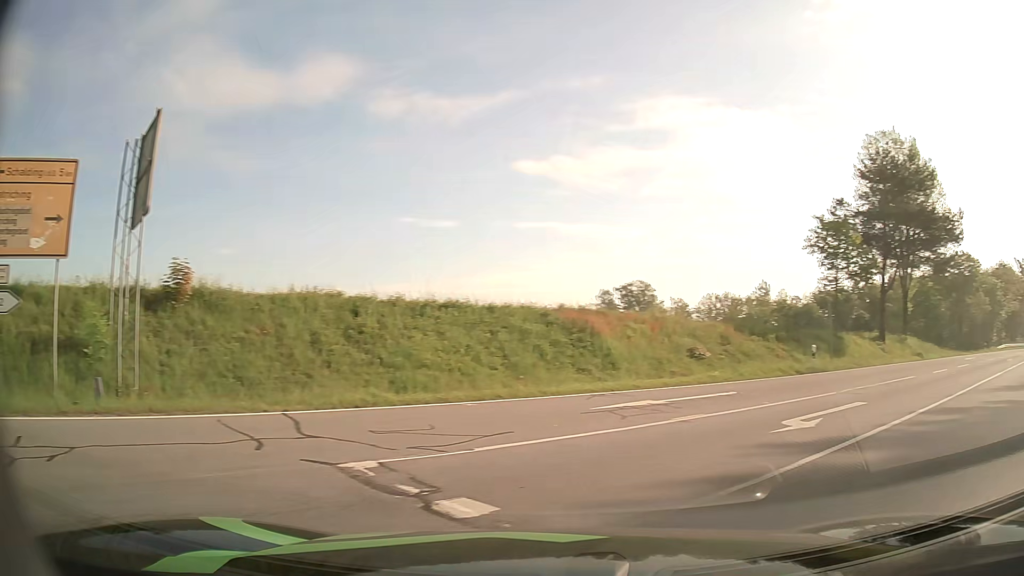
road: tertiary_link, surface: asphalt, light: Day
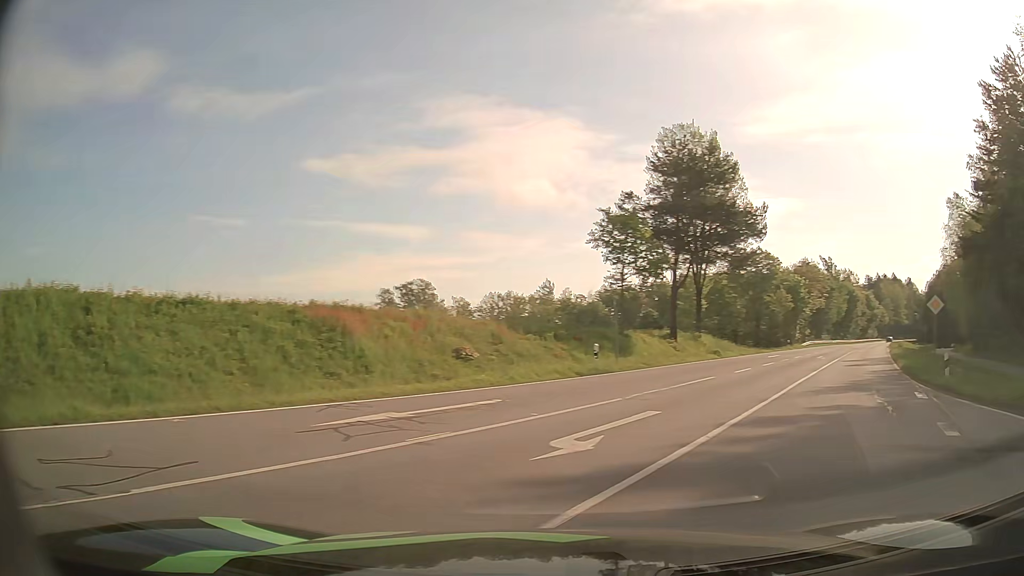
(+0.5, +2.4) m; +19°
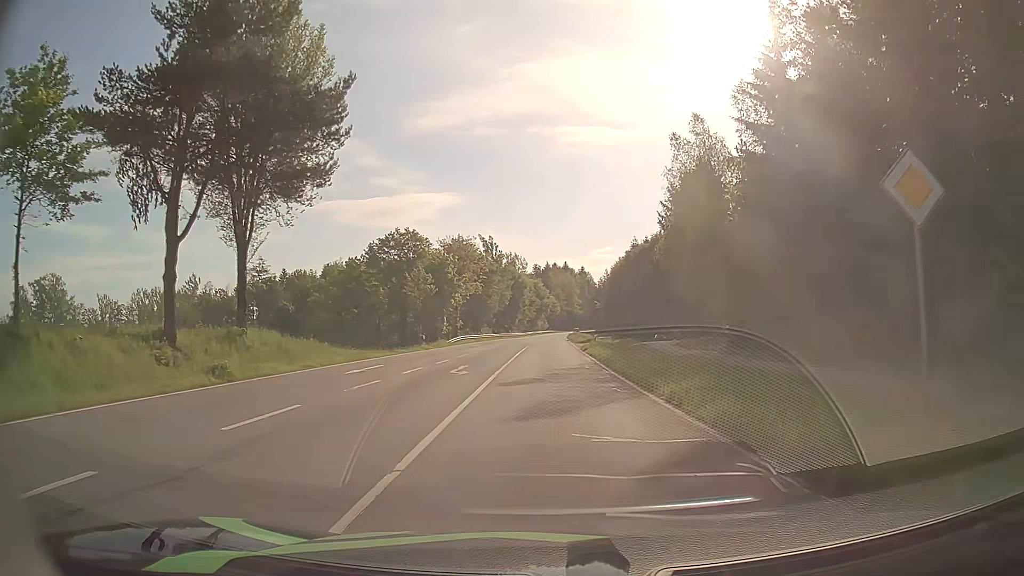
(+9.2, +21.0) m; +30°
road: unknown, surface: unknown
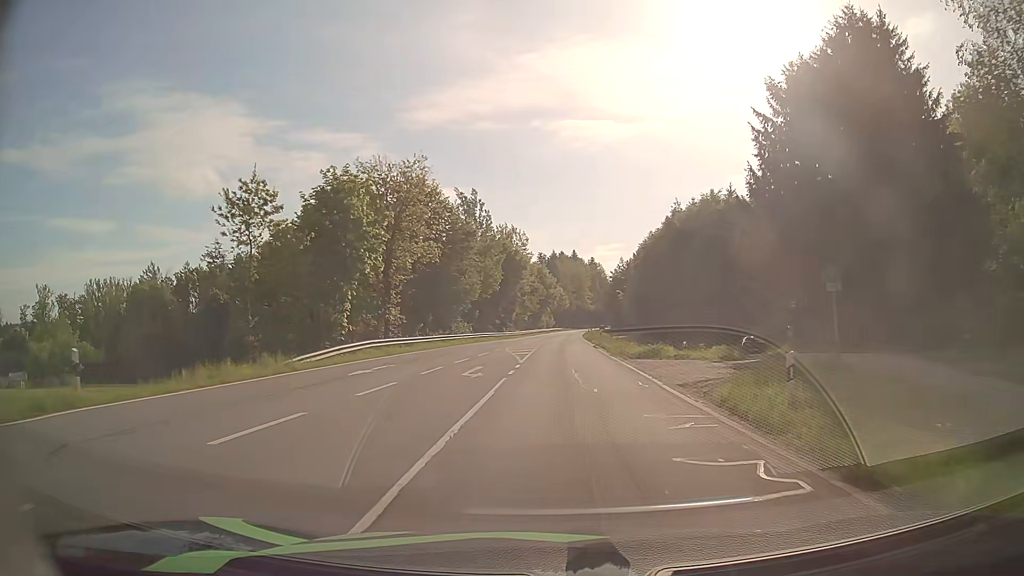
(-0.5, +38.1) m; -1°
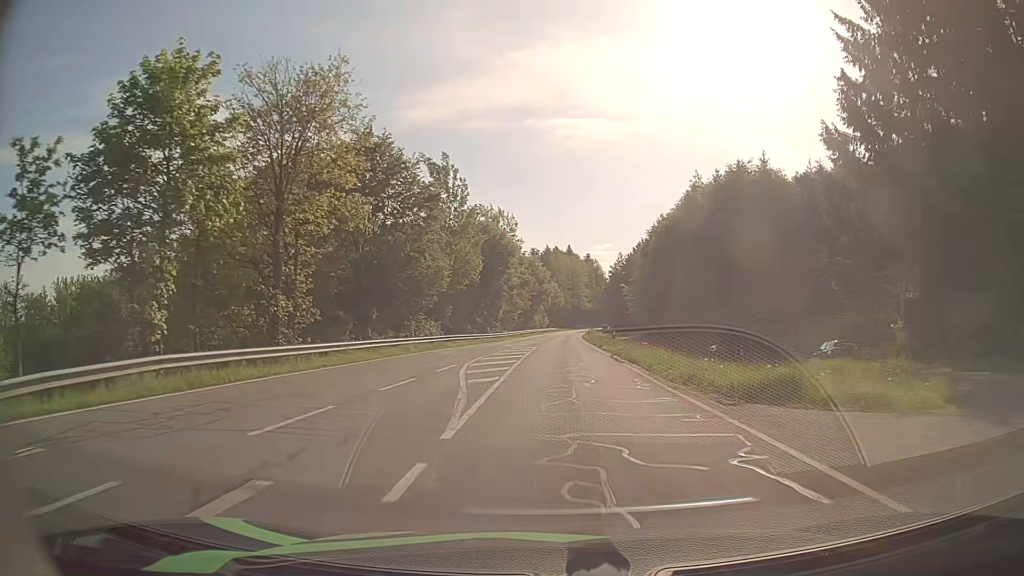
(+0.1, +17.3) m; 0°
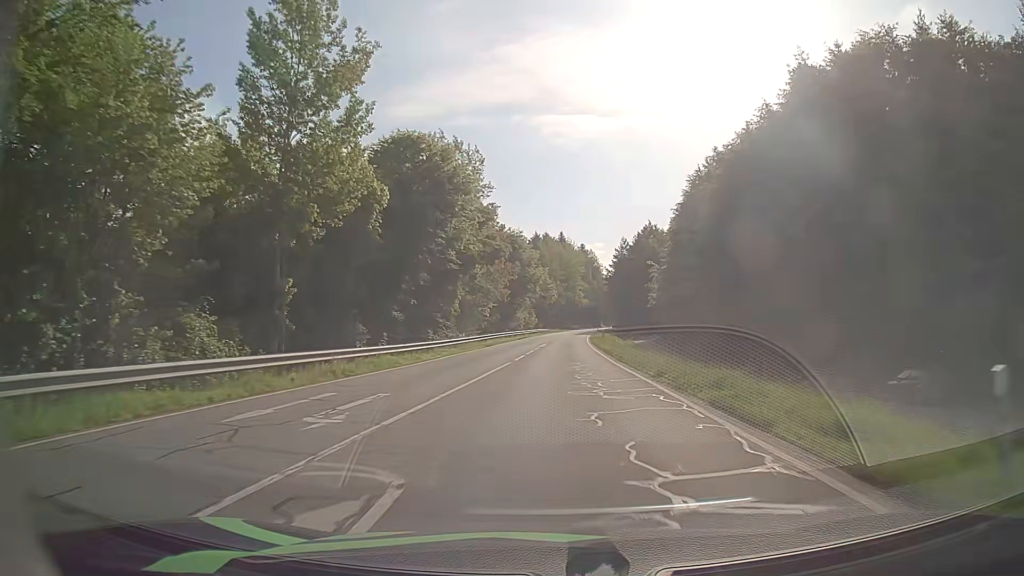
(+0.3, +37.8) m; +1°
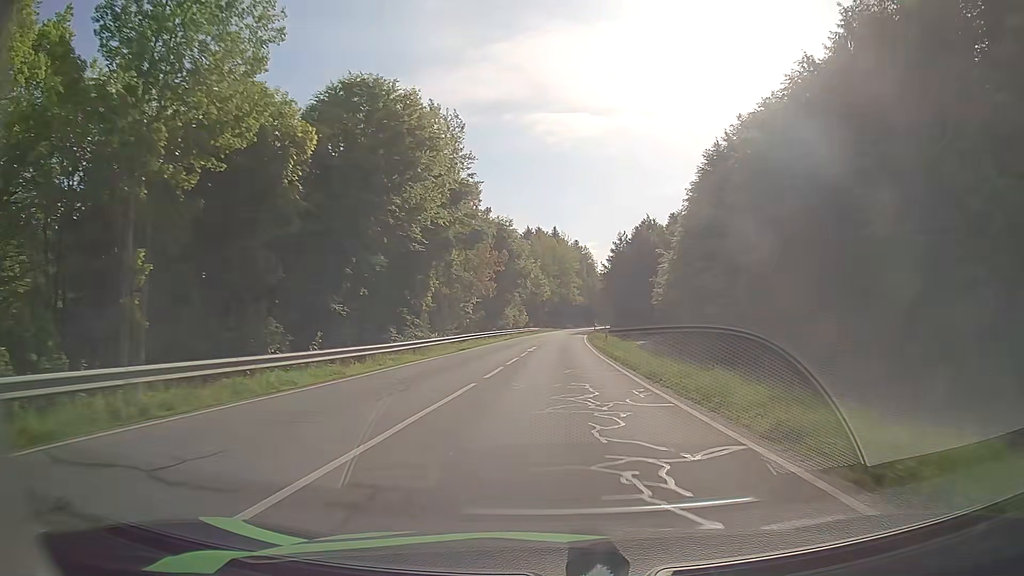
(+0.1, +10.0) m; +1°
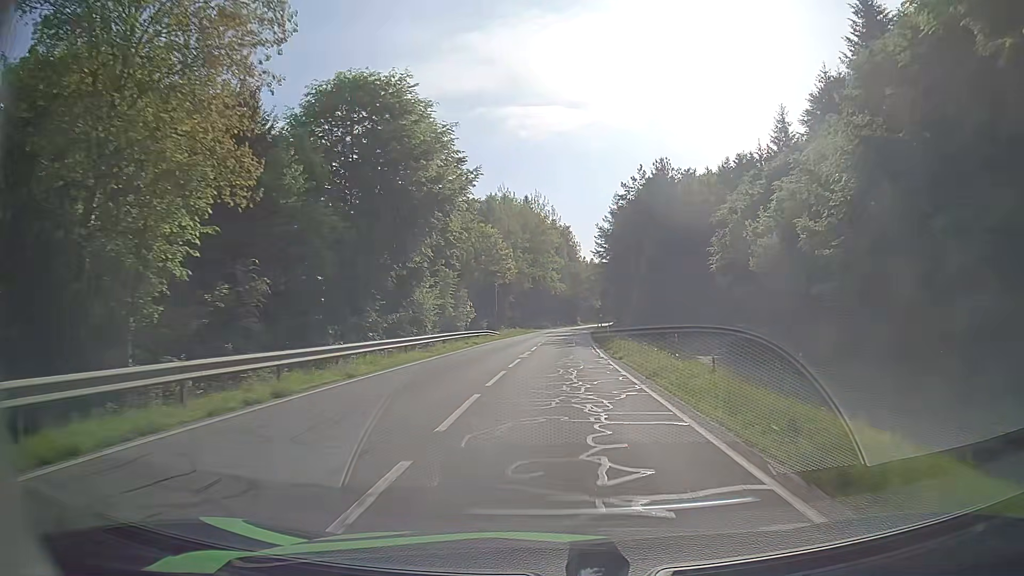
(+1.0, +51.8) m; +2°
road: tertiary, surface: asphalt
(0, +10) (0, +20) (0, +30) (+1, +40) (+1, +50) (+1, +60) (+2, +70) (+3, +80) (+3, +90) (+4, +100) m
